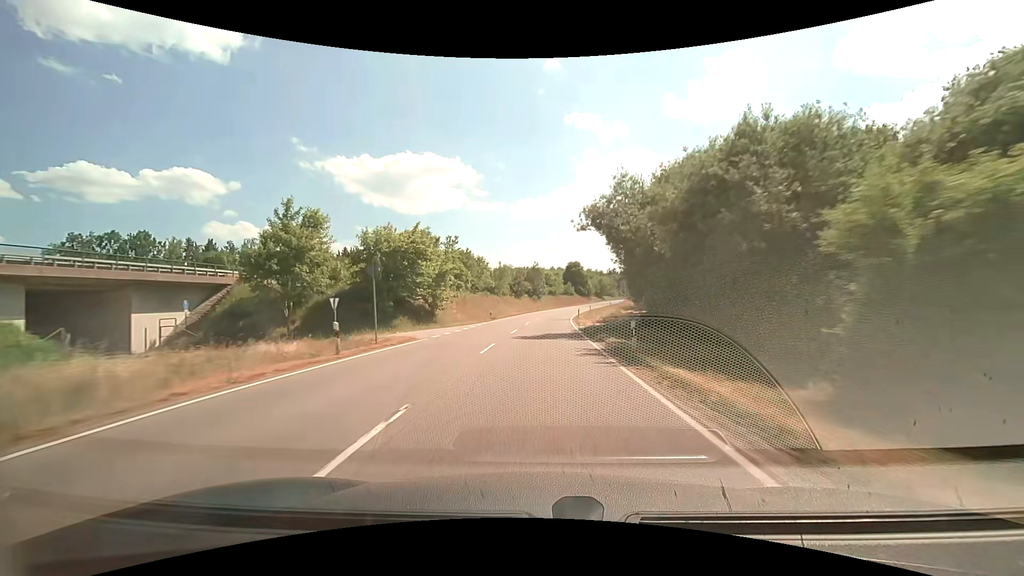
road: unclassified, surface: asphalt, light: Day
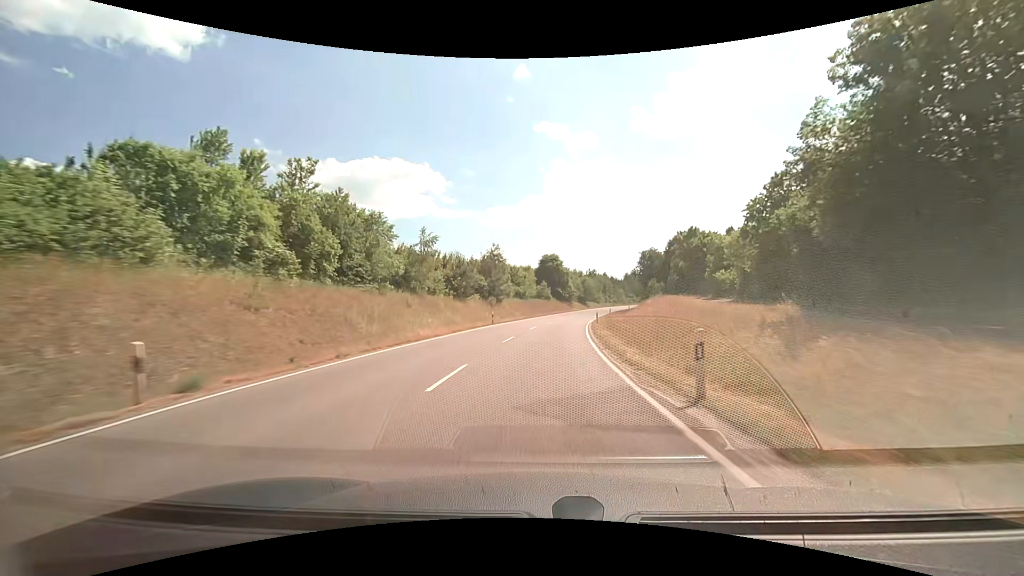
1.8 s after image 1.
(+0.9, +42.4) m; +3°
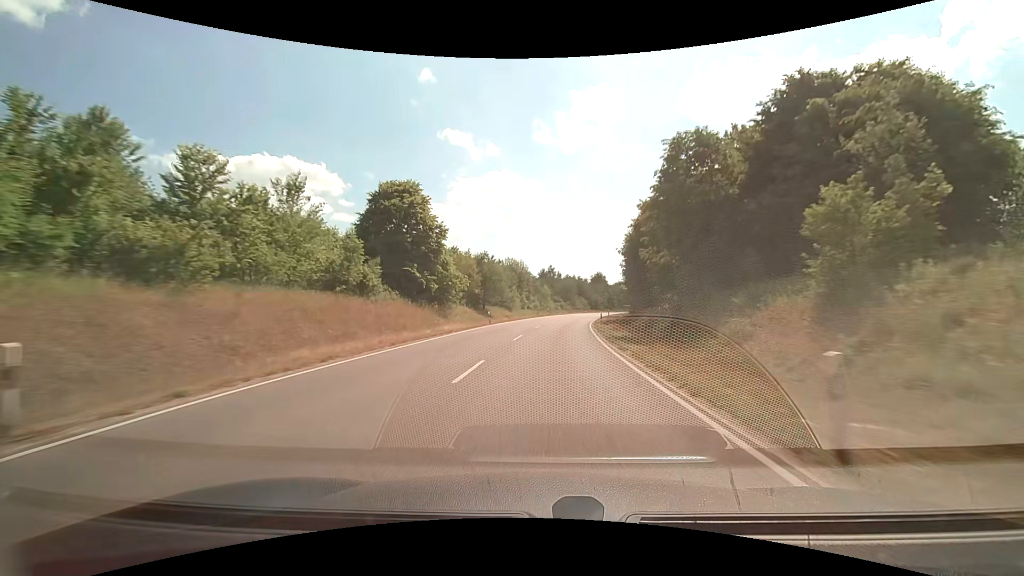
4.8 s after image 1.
(+6.6, +70.7) m; +11°
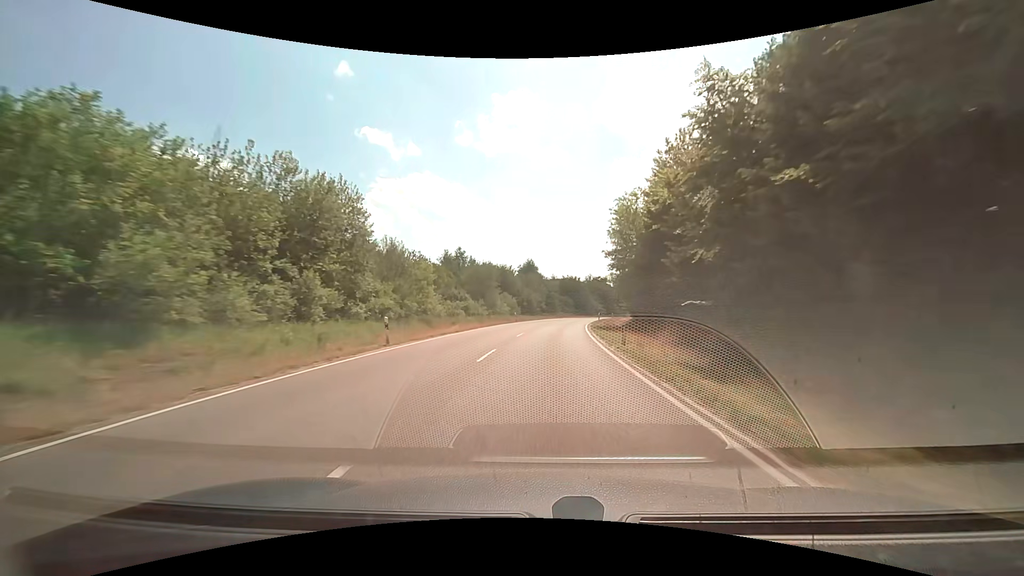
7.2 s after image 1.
(+4.4, +56.1) m; +9°
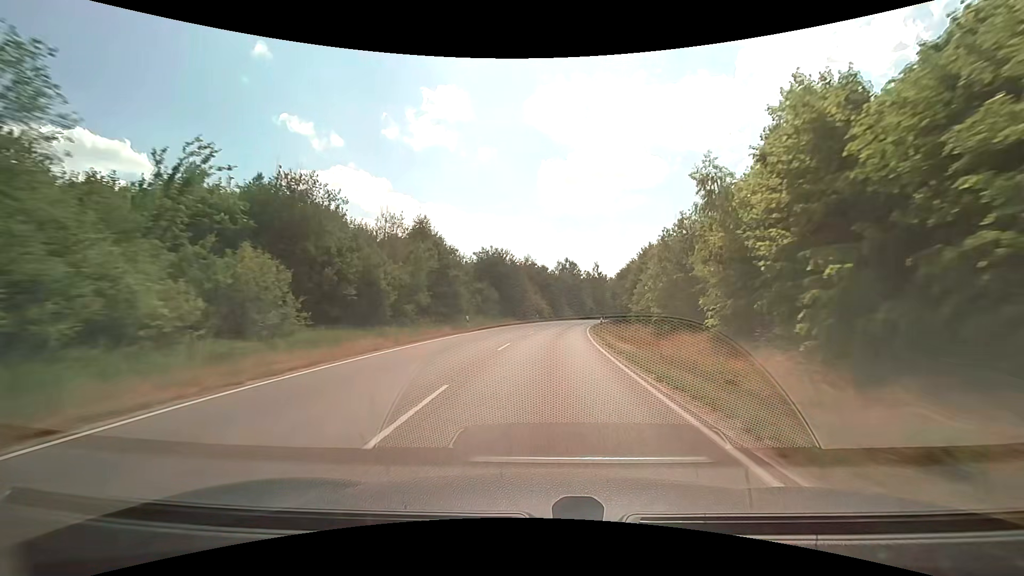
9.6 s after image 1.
(+3.9, +55.0) m; +8°
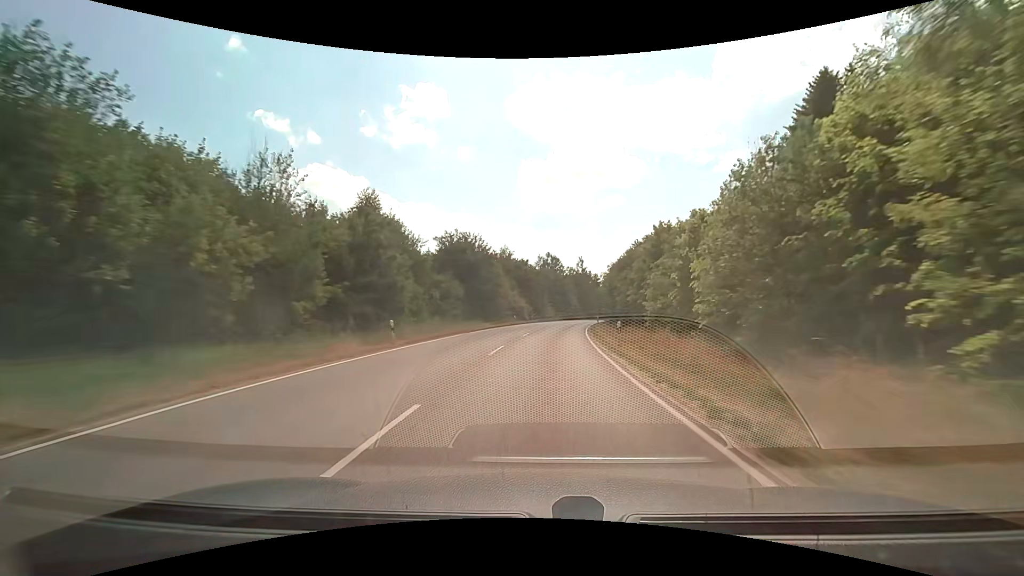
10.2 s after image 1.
(+0.3, +13.7) m; +2°
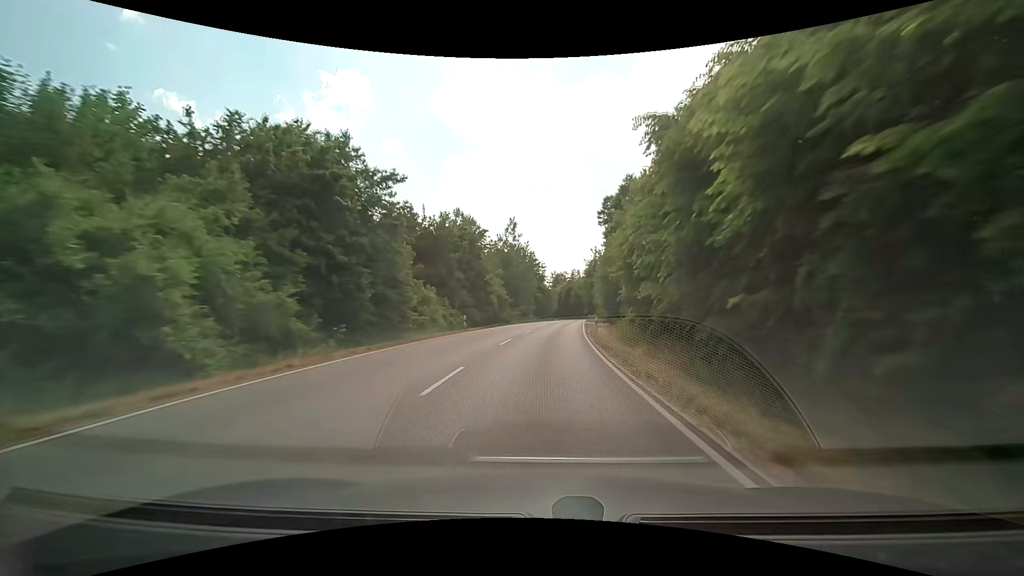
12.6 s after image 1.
(+4.0, +55.1) m; +8°
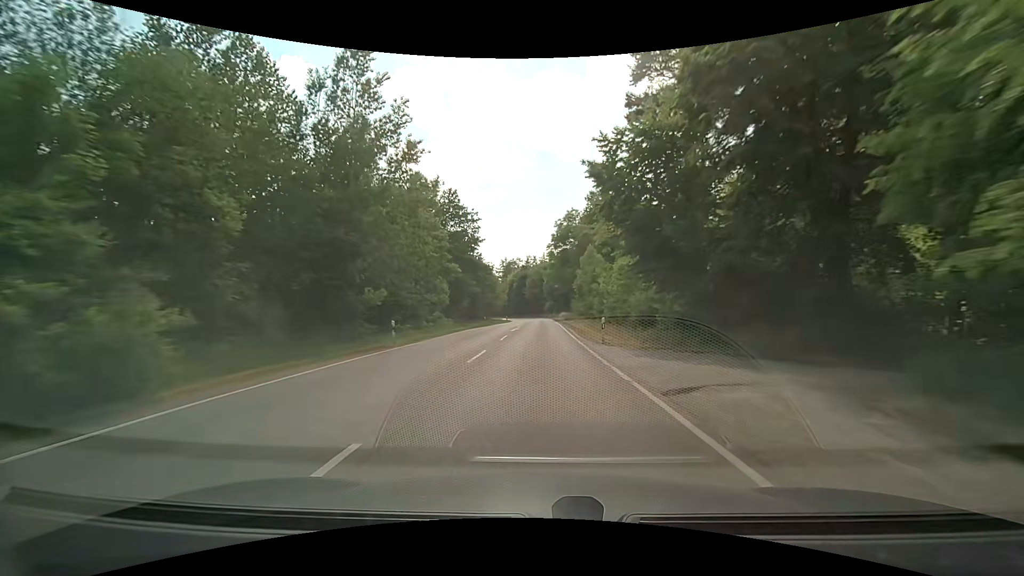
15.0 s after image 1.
(+3.3, +54.0) m; +6°
(0, +10) (0, +20) (0, +30) (0, +40) (0, +50) (0, +60) (0, +70) (0, +80) (0, +90) (0, +100) m
